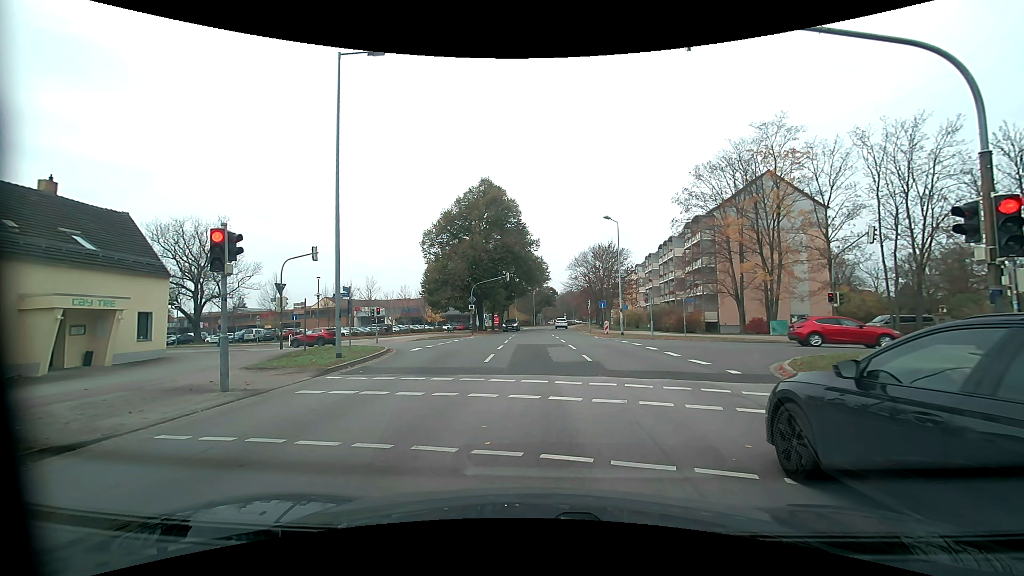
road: residential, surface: asphalt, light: Day
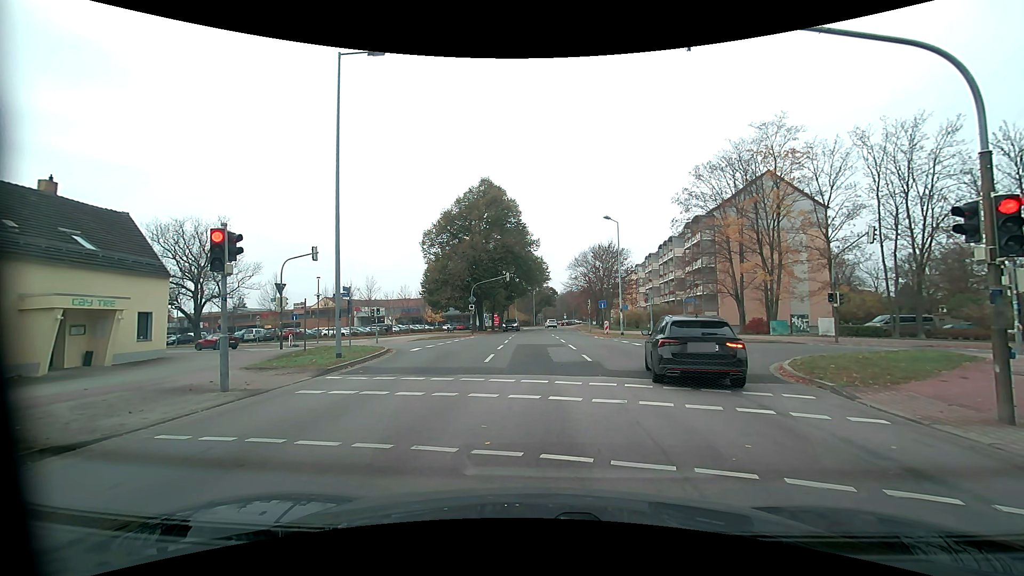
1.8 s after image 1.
(0.0, 0.0) m; 0°
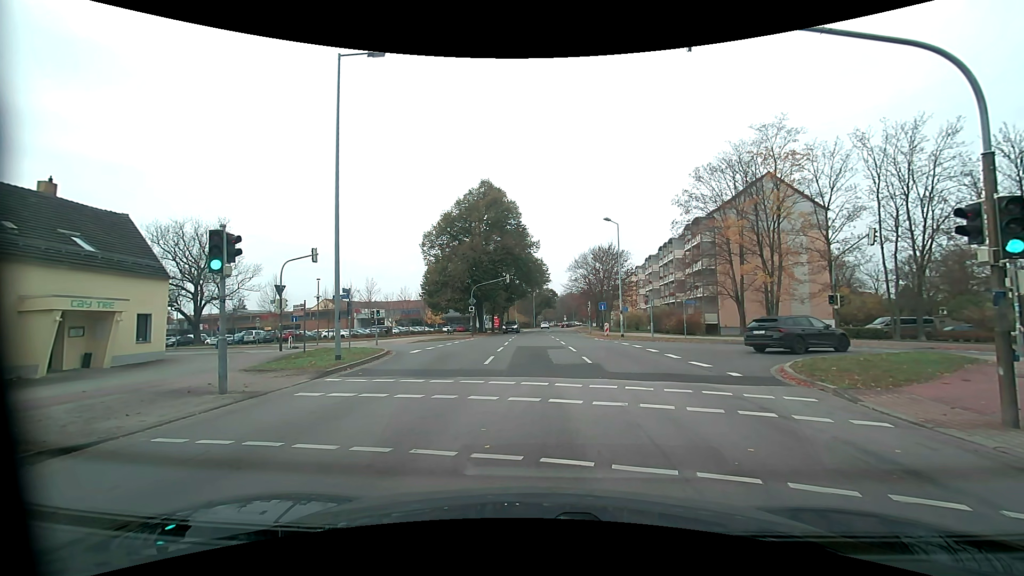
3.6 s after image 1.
(0.0, +0.1) m; 0°
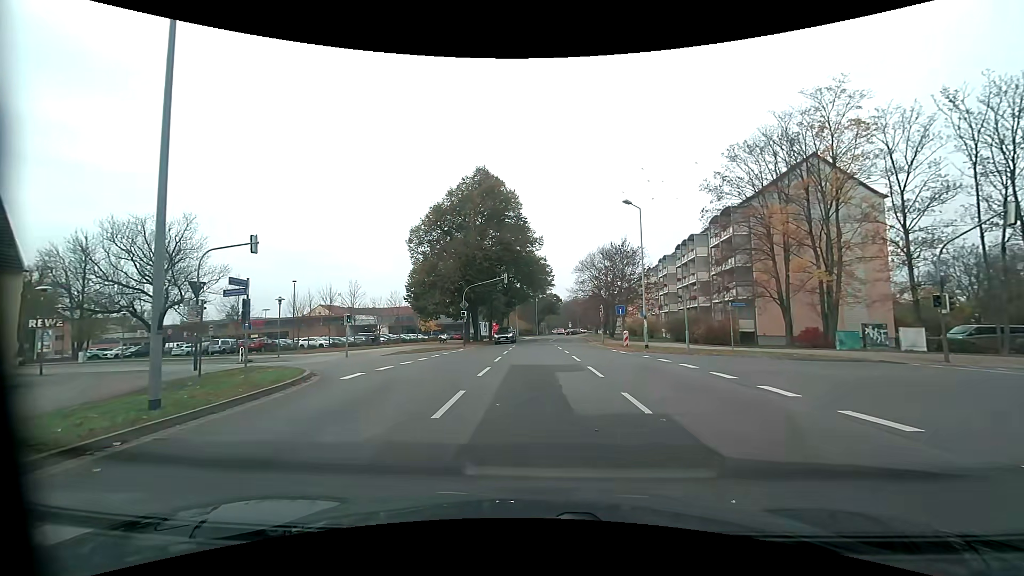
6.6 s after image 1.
(+0.1, +8.5) m; 0°
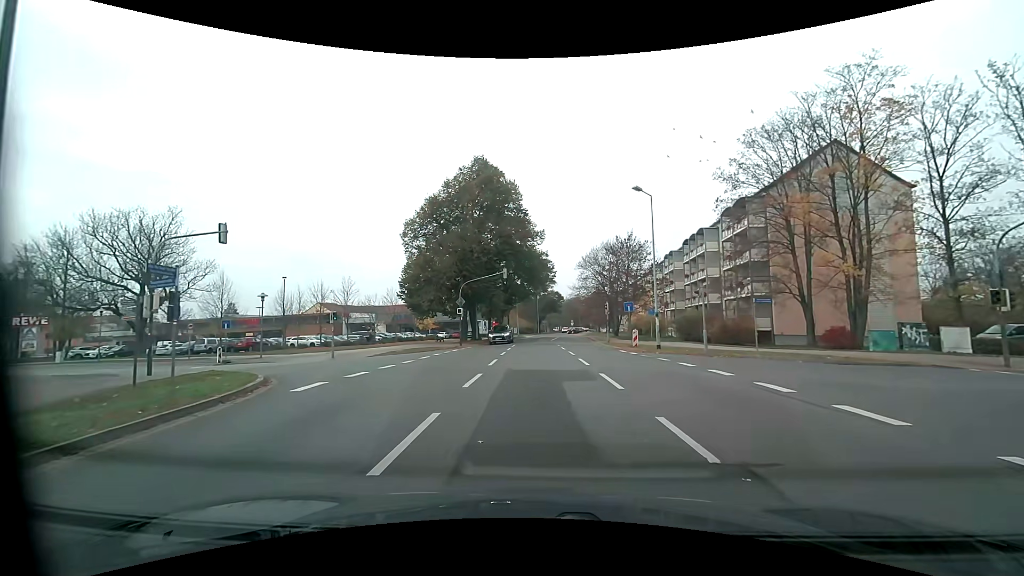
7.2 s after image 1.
(0.0, +2.8) m; 0°
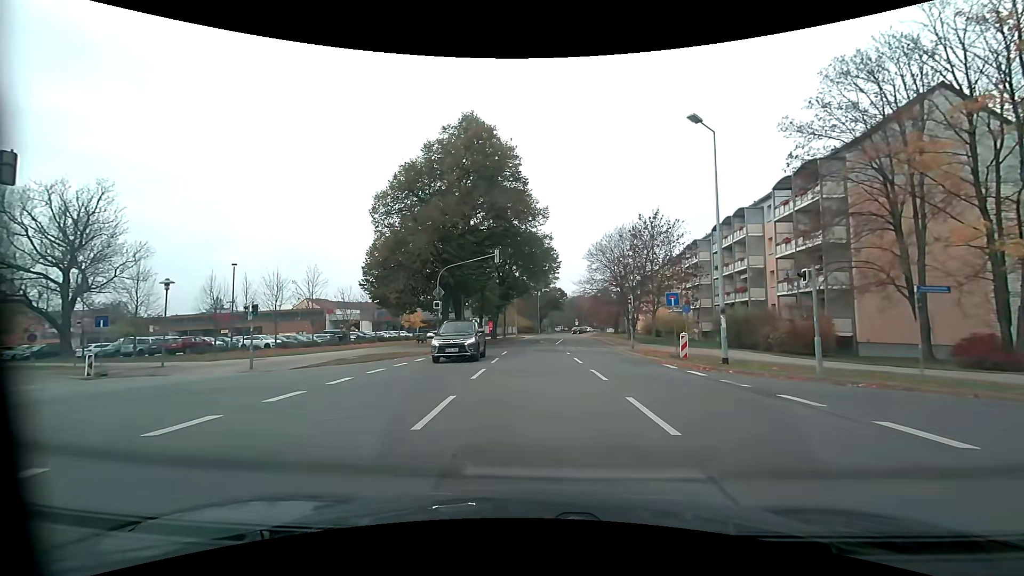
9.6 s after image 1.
(0.0, +10.0) m; +1°
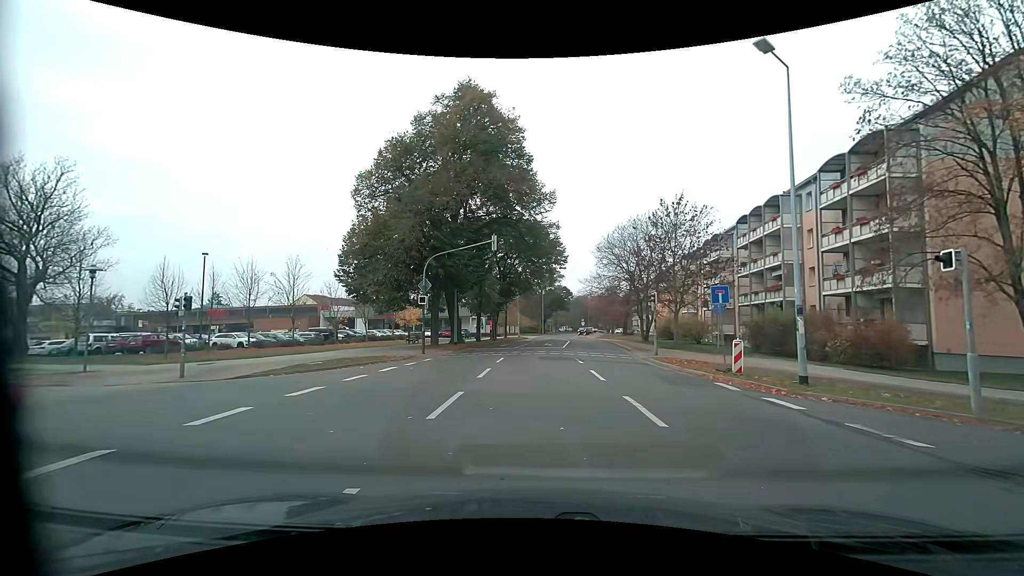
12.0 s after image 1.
(-0.1, +5.0) m; -1°
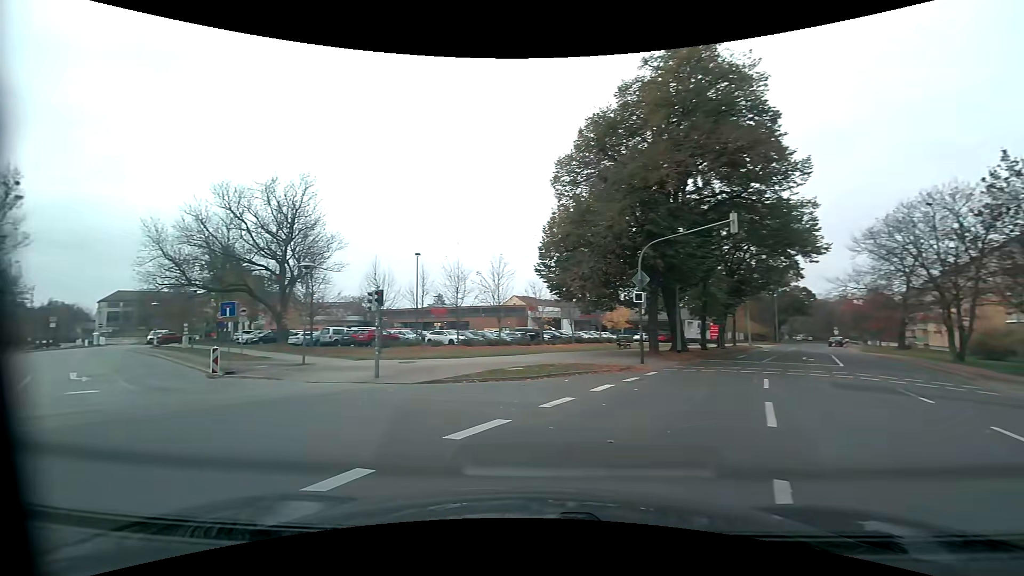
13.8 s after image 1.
(-1.0, +5.4) m; -24°
